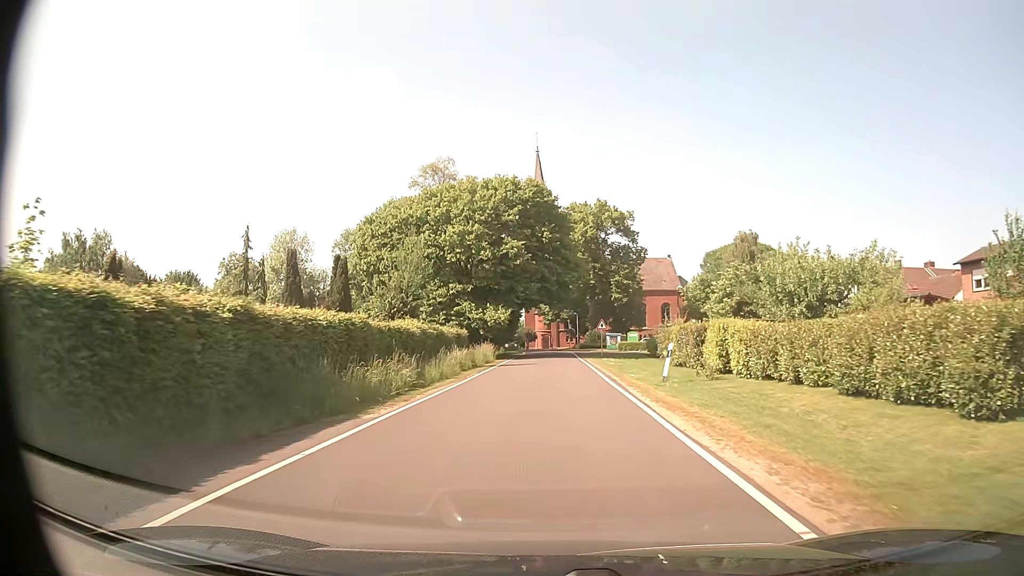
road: unclassified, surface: asphalt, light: Day
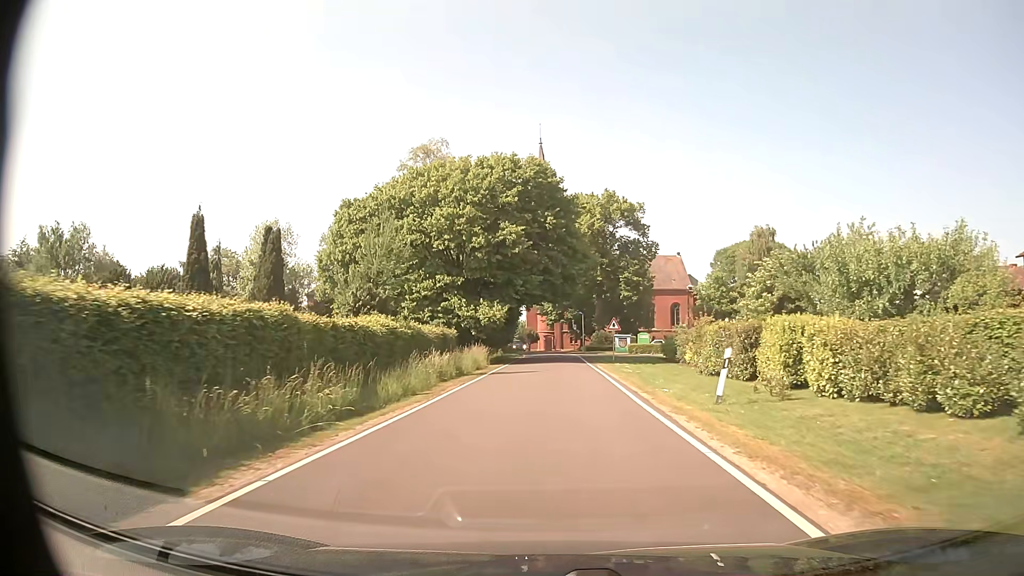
(0.0, +6.5) m; 0°
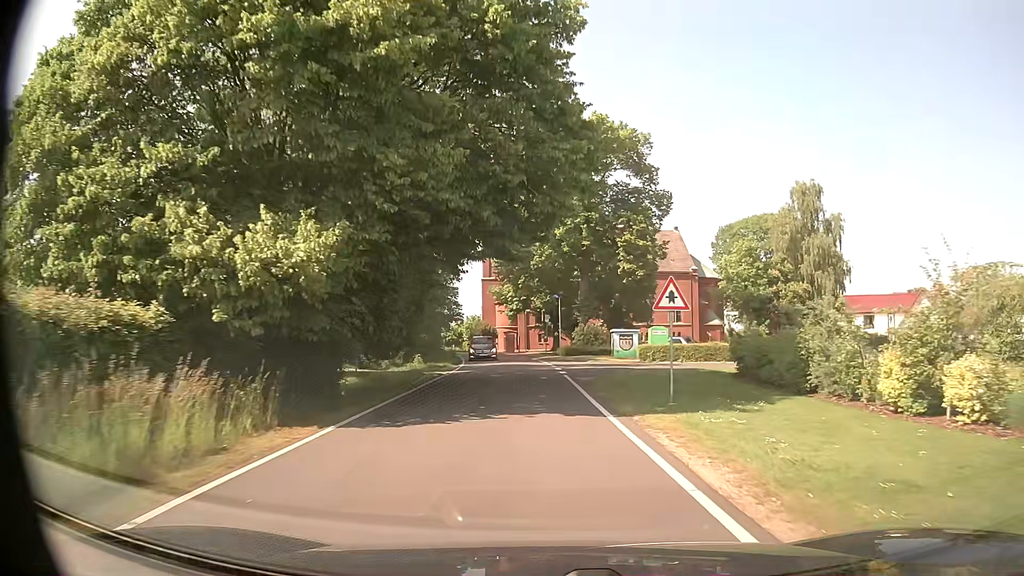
(+0.6, +27.0) m; +3°
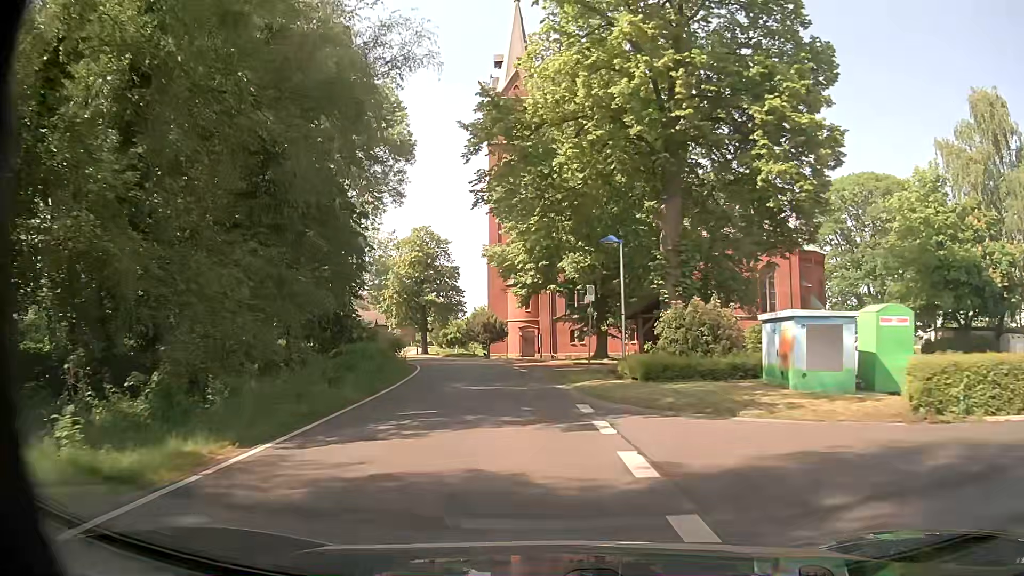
(-0.5, +28.4) m; -3°
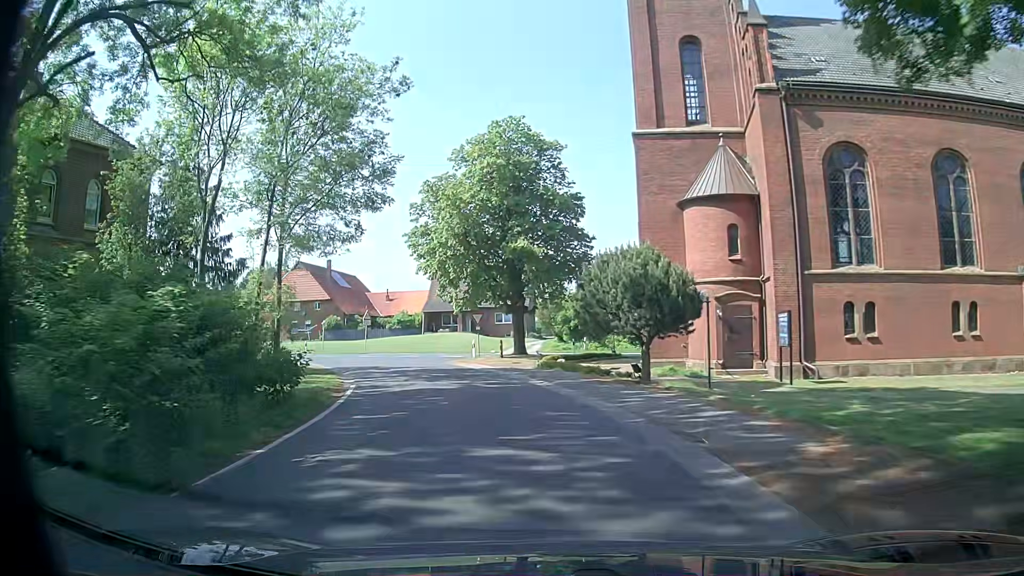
(-3.0, +34.6) m; -13°
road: residential
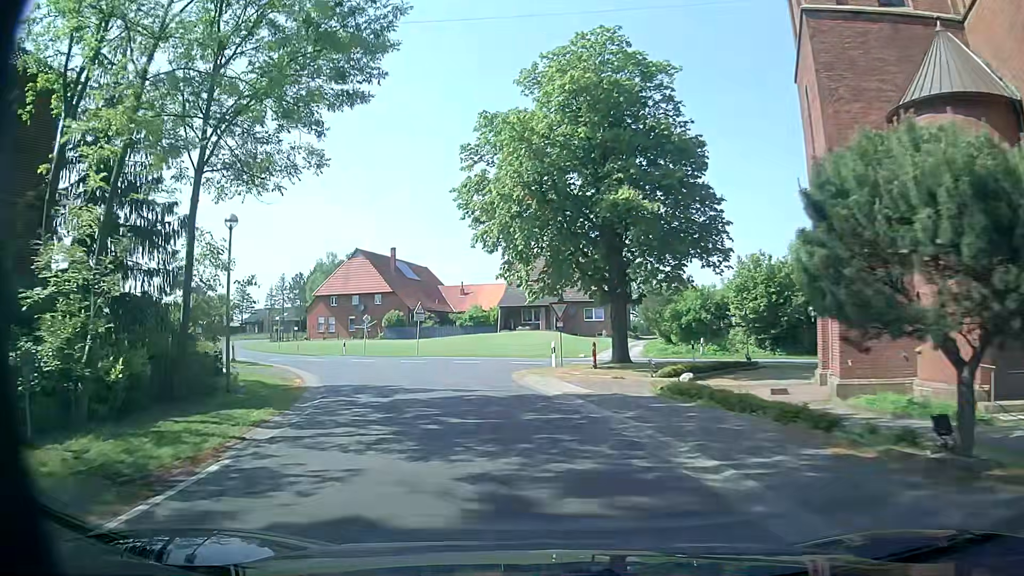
(-0.5, +11.9) m; -6°
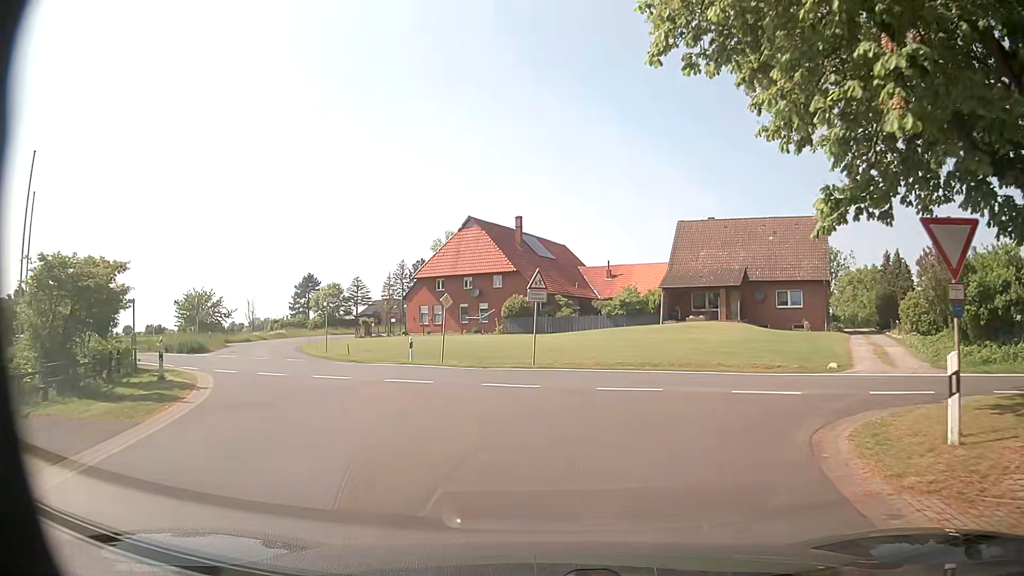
(-2.2, +18.7) m; -12°
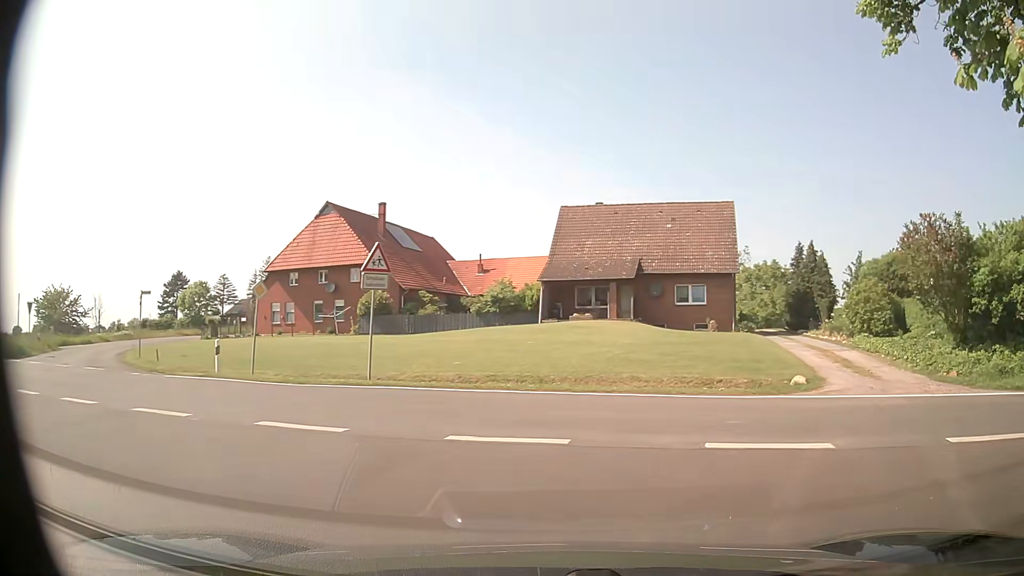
(+0.4, +6.9) m; +10°
